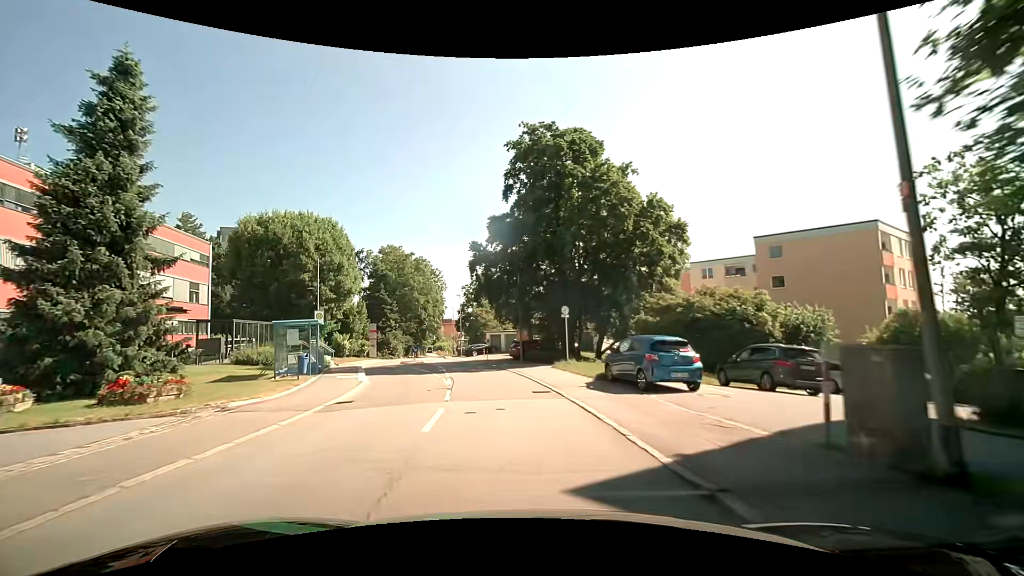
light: Day
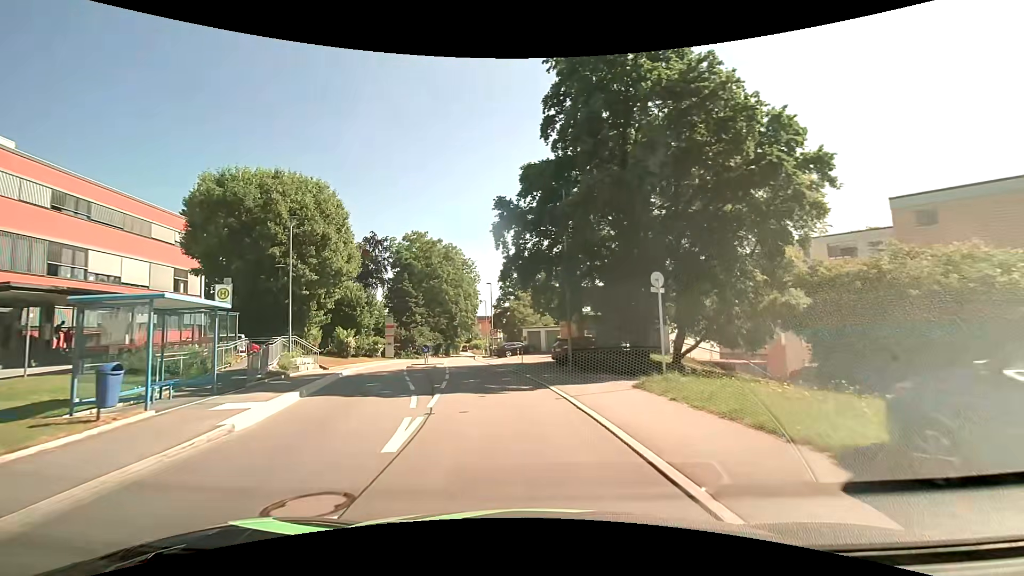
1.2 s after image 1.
(-0.5, +11.4) m; -5°
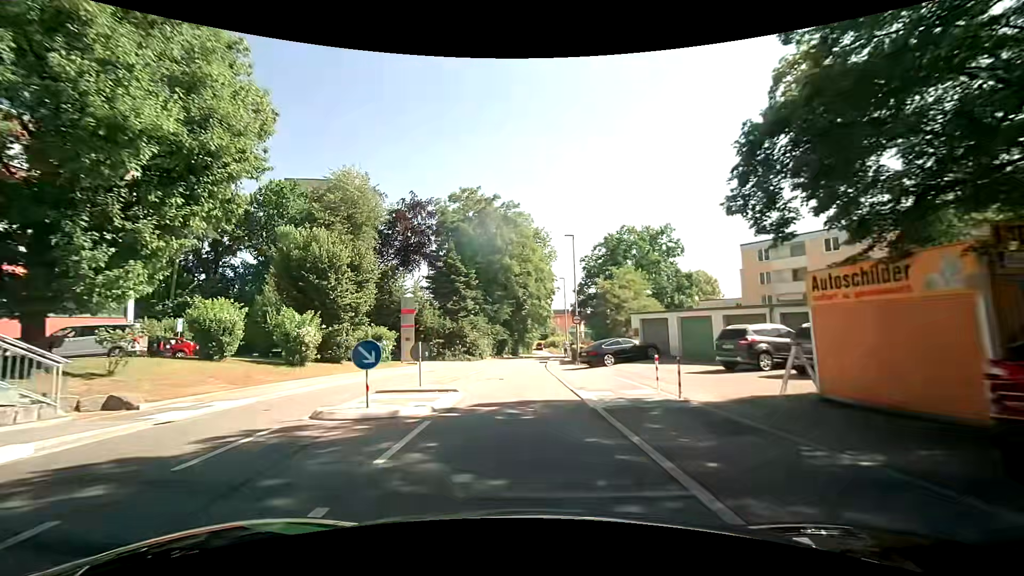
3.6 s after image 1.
(-2.1, +23.3) m; -10°
(0, +10) (0, +20) (-1, +30) (0, +40) (0, +50) (+1, +60) (+3, +70) (+5, +80) (+7, +89) (+9, +99) m
